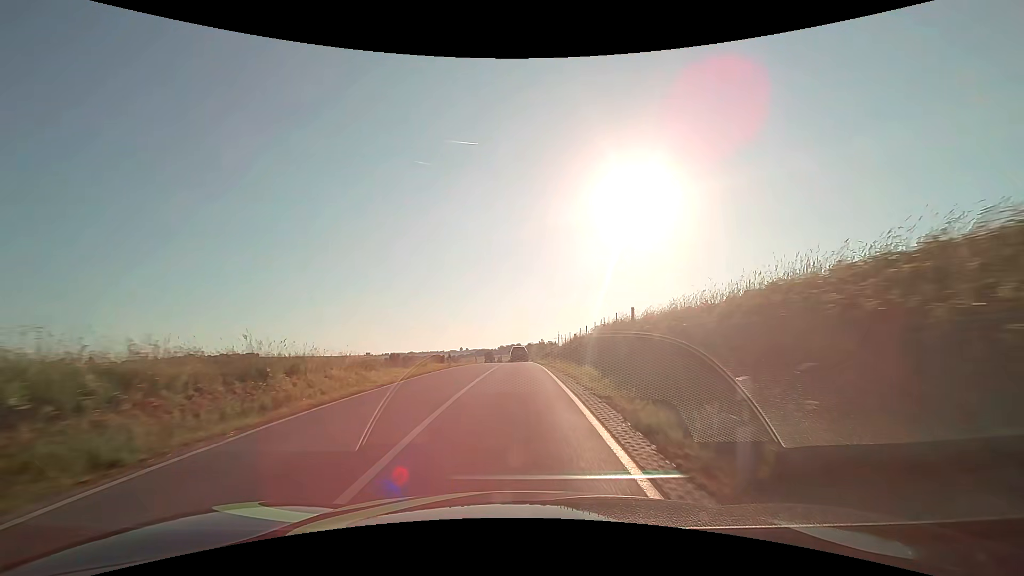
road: secondary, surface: asphalt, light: Day
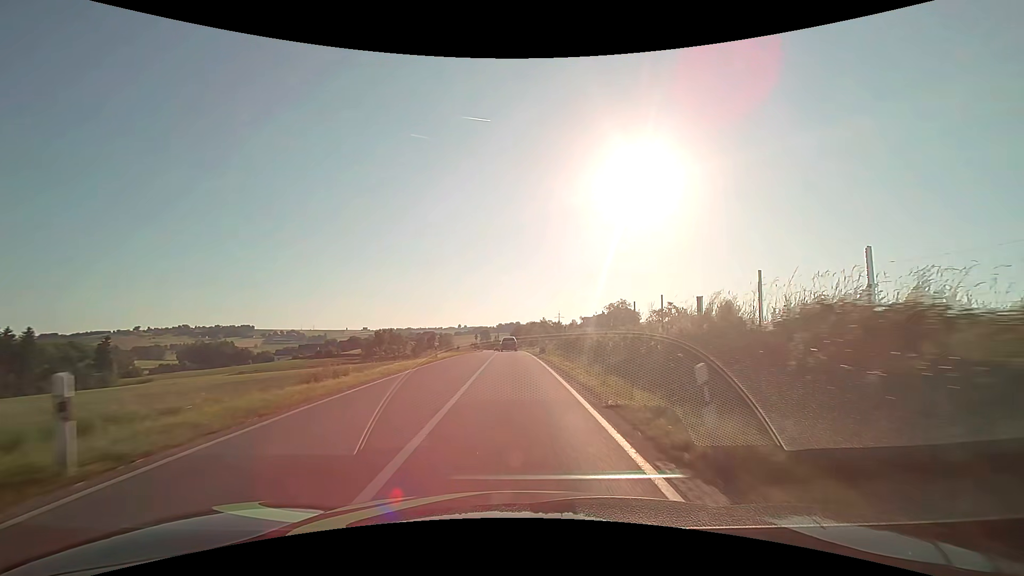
(+0.1, +29.0) m; 0°
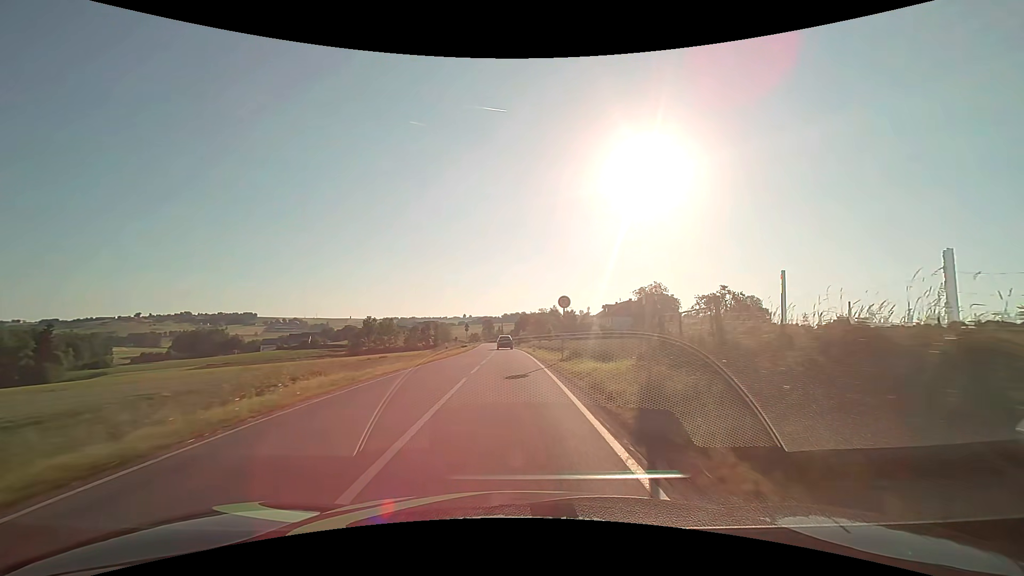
(-0.2, +29.7) m; -1°
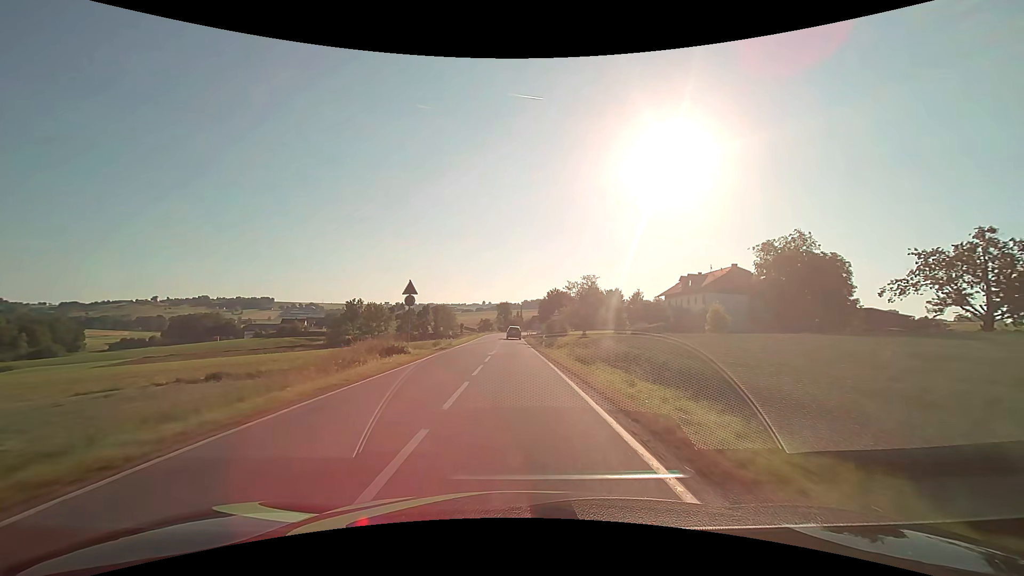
(-1.1, +50.4) m; -2°
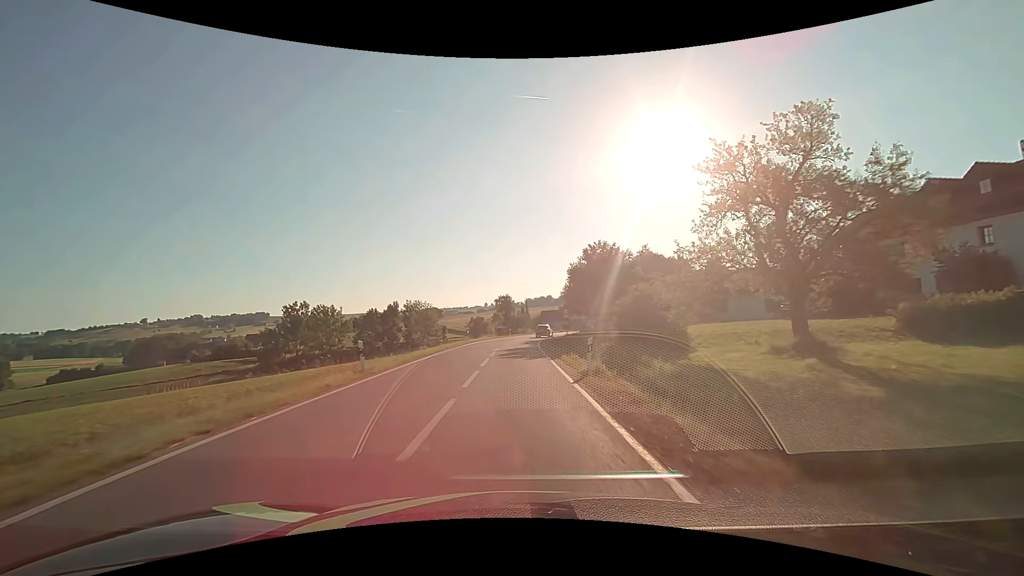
(-0.6, +51.6) m; 0°
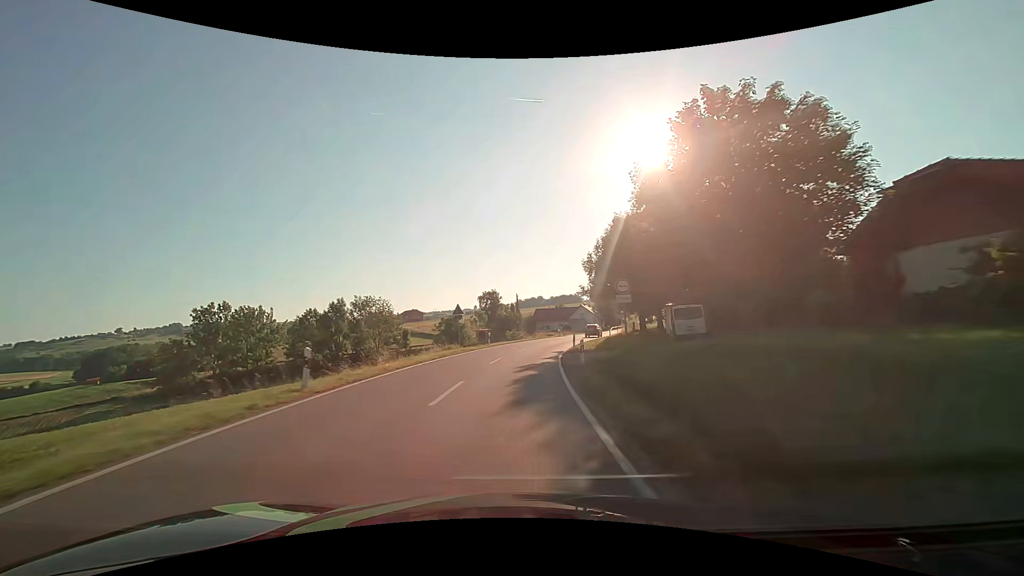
(+0.3, +31.6) m; +1°
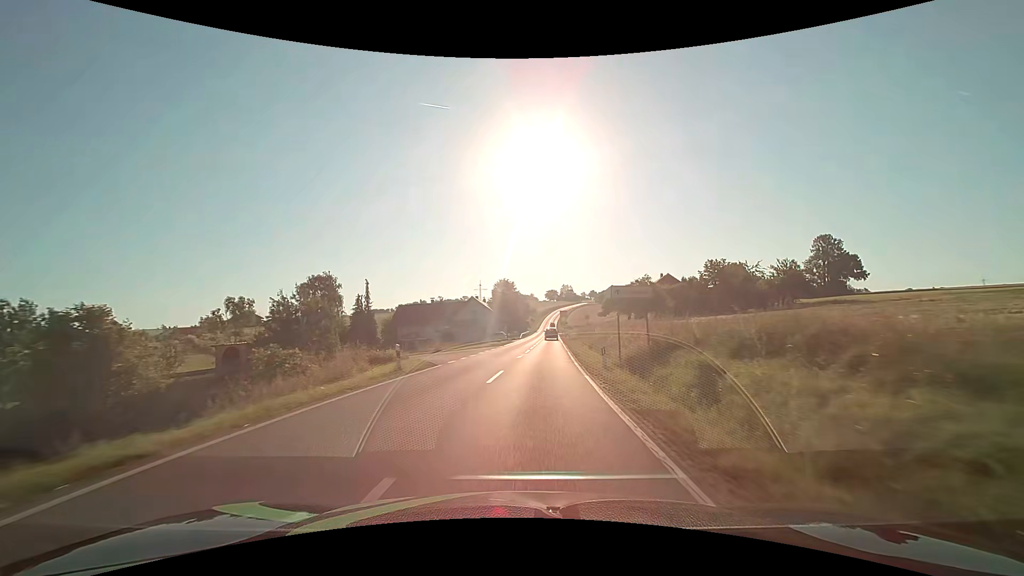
(+5.3, +52.8) m; +13°
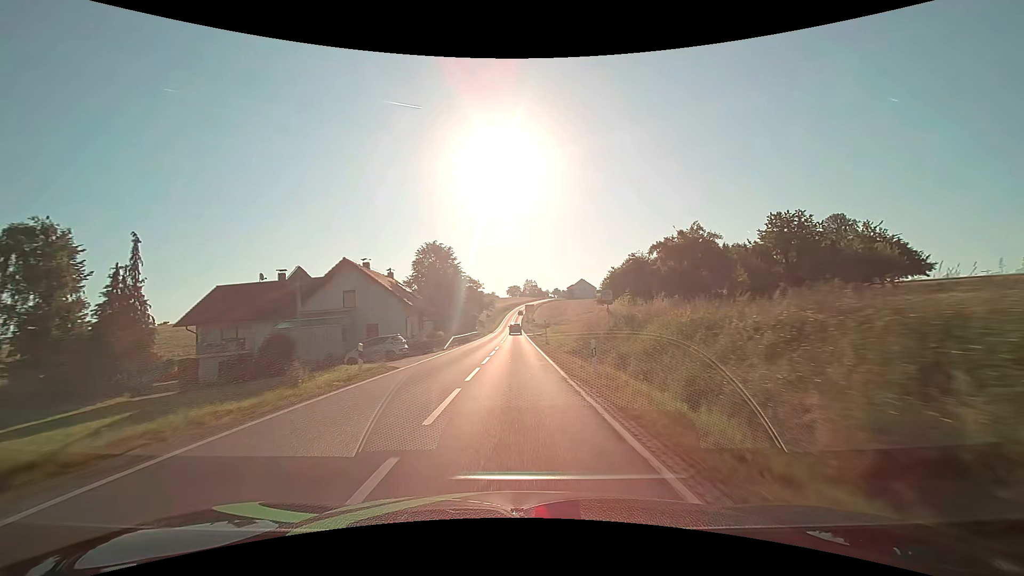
(+2.7, +42.8) m; +5°
(0, +10) (0, +20) (0, +30) (0, +40) (0, +50) (0, +60) (0, +70) (0, +80) (-1, +90) (-1, +100) m
